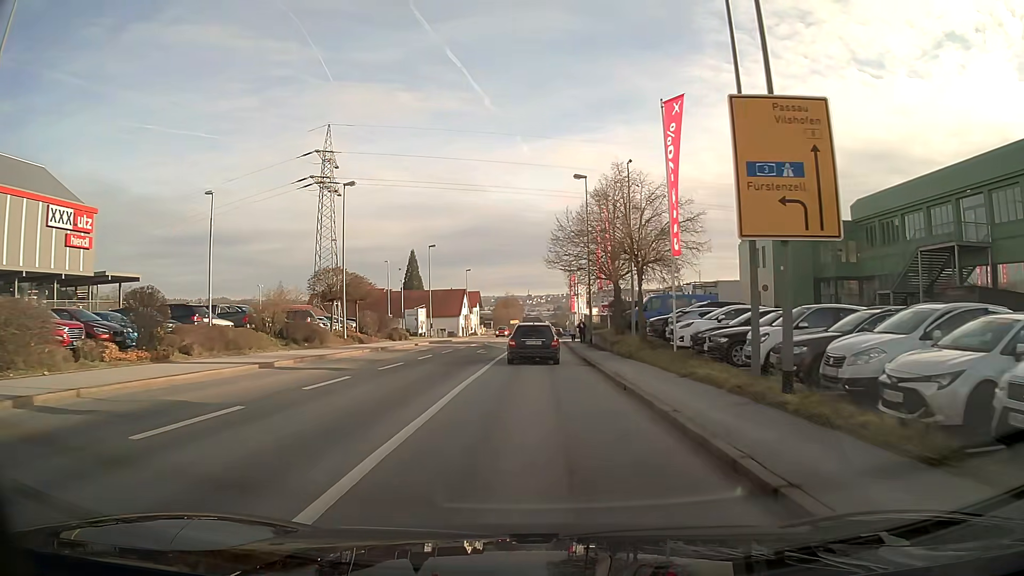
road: tertiary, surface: asphalt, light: Day
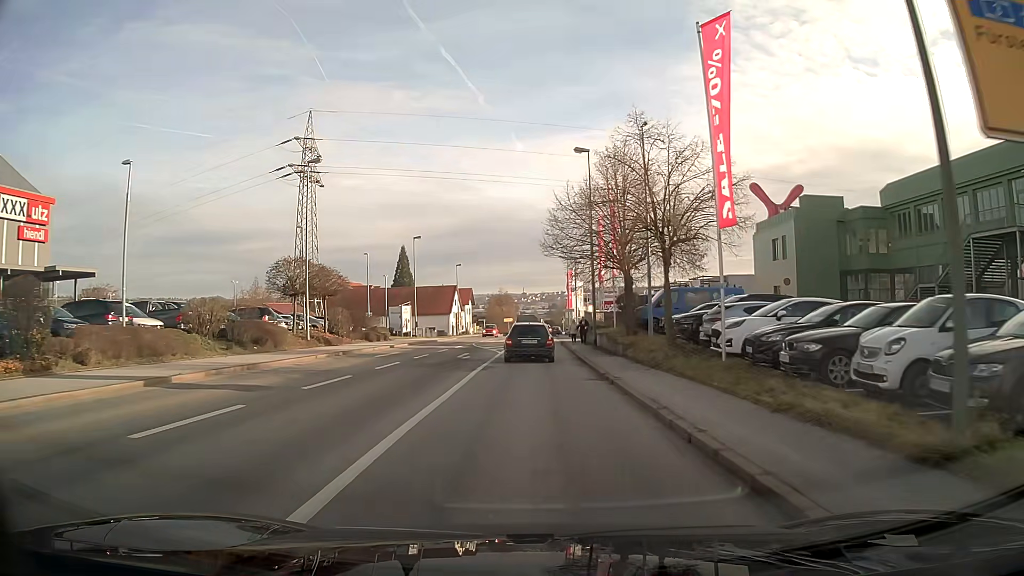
(0.0, +6.0) m; 0°
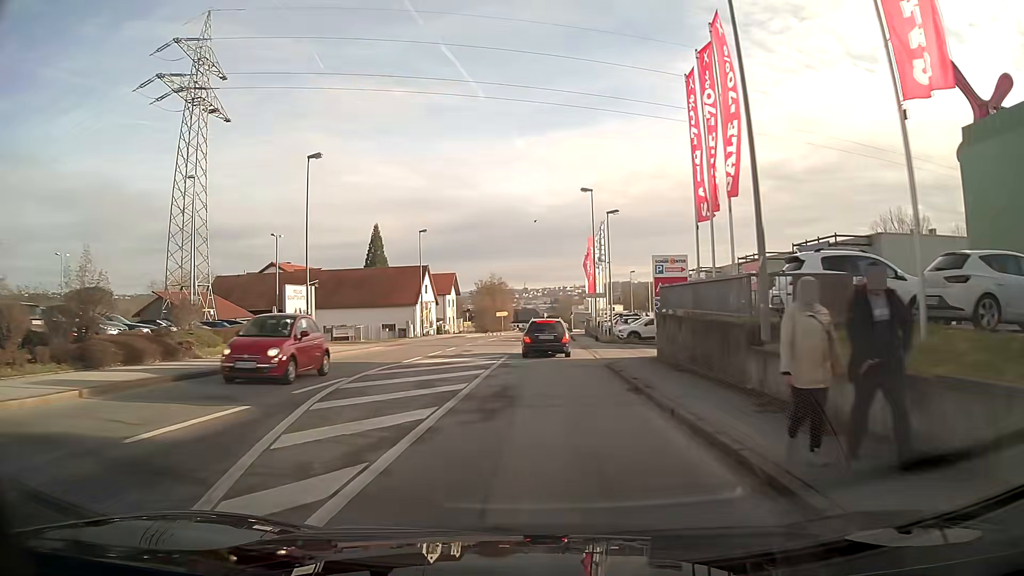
(0.0, +31.8) m; 0°
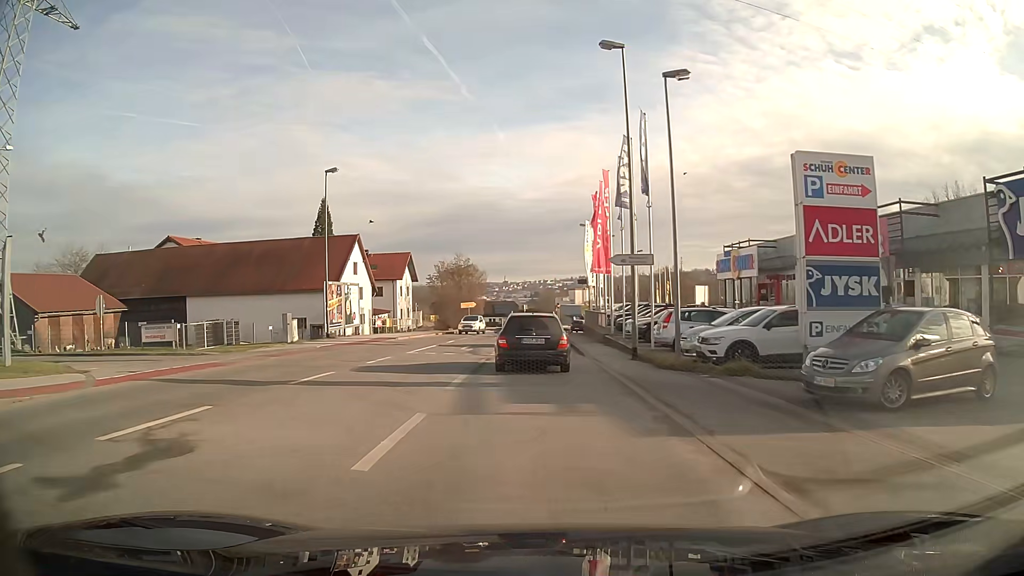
(+0.4, +23.7) m; +2°
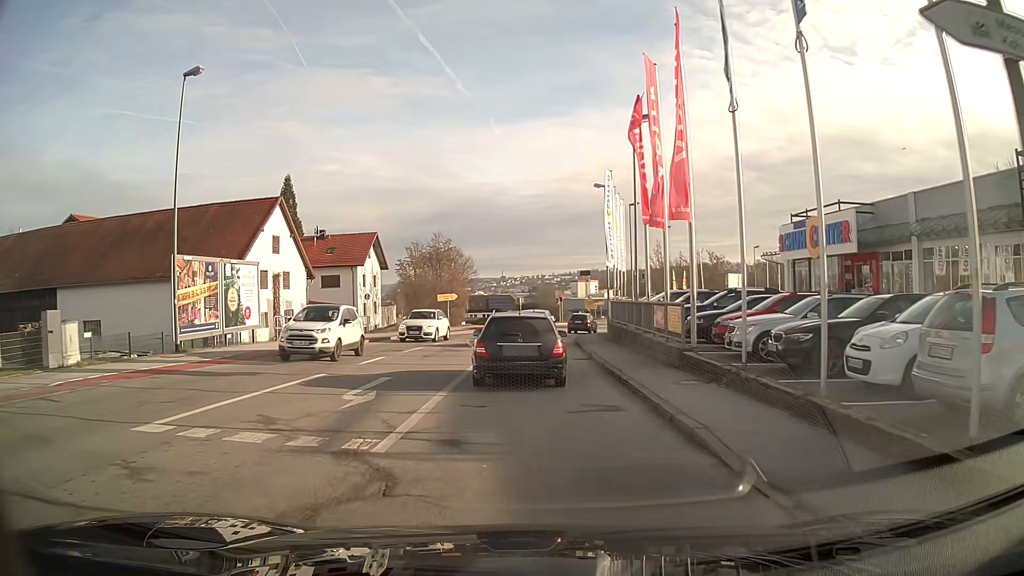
(0.0, +17.2) m; 0°
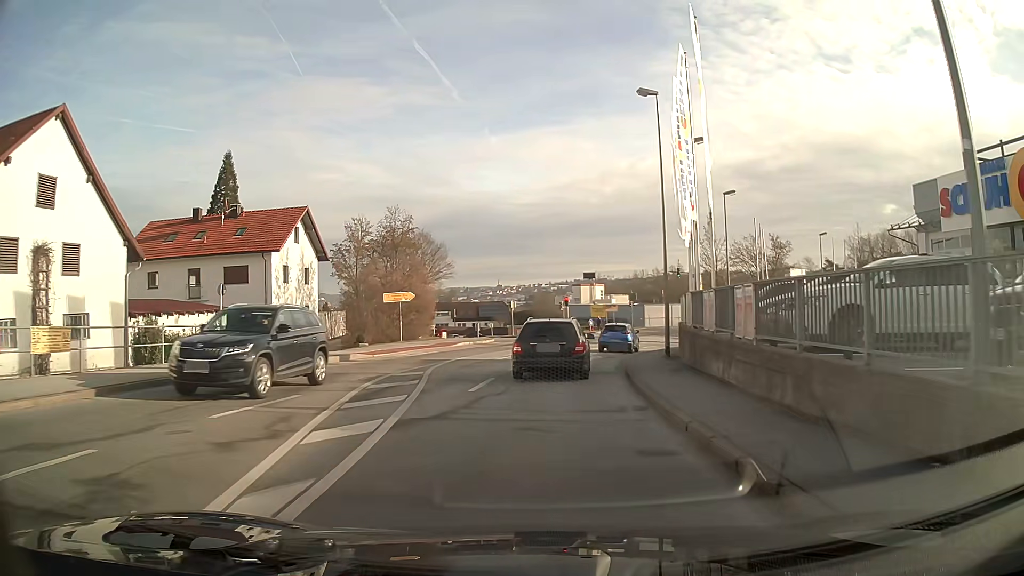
(+0.1, +21.1) m; +1°
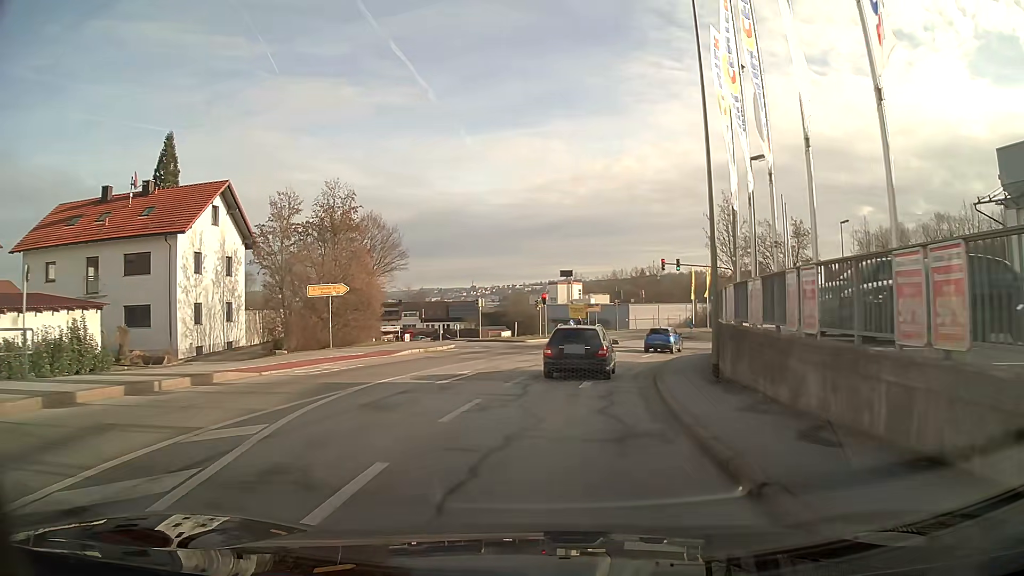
(+0.2, +9.7) m; +3°
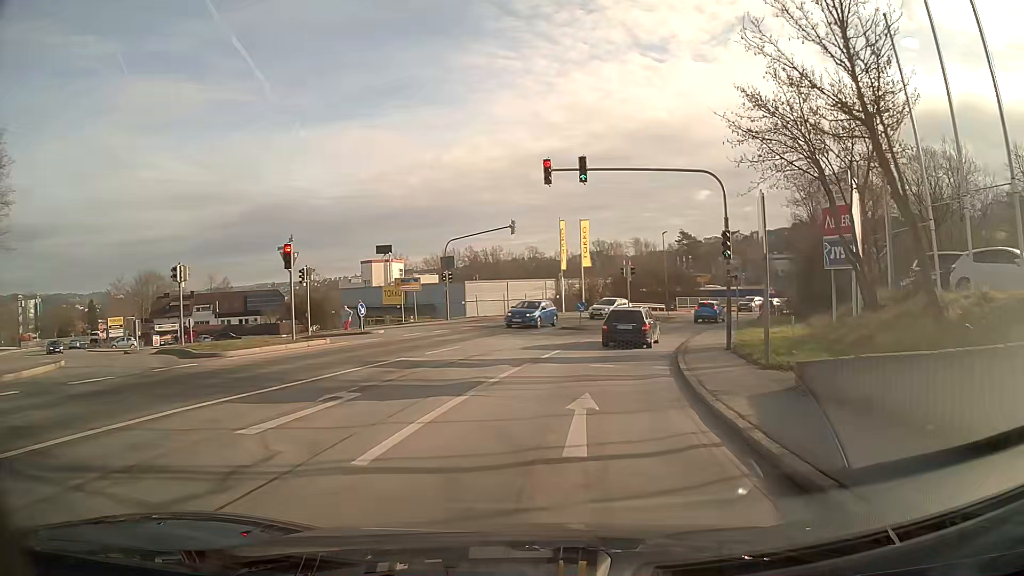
(+3.4, +27.7) m; +15°
